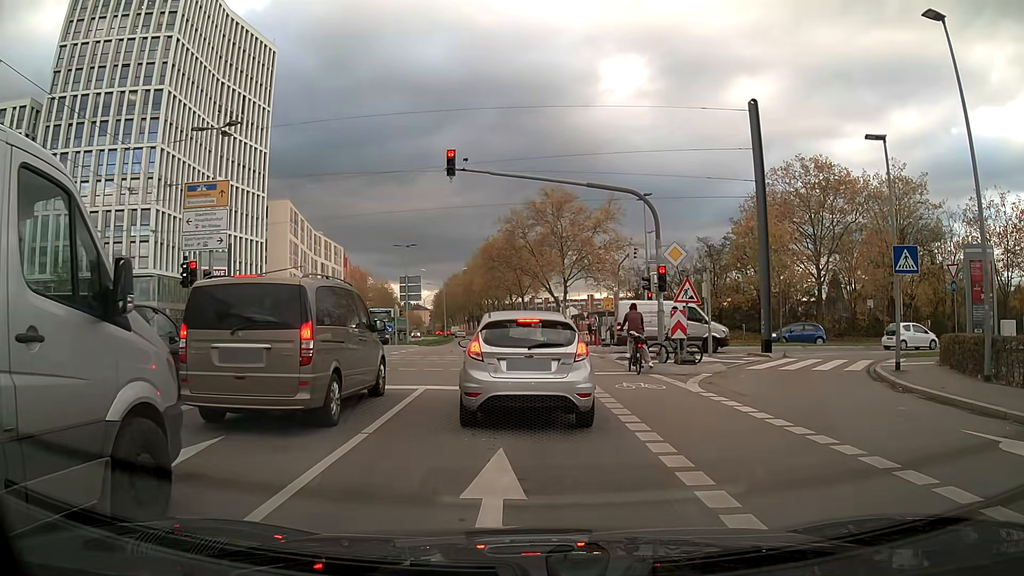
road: secondary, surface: asphalt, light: Day
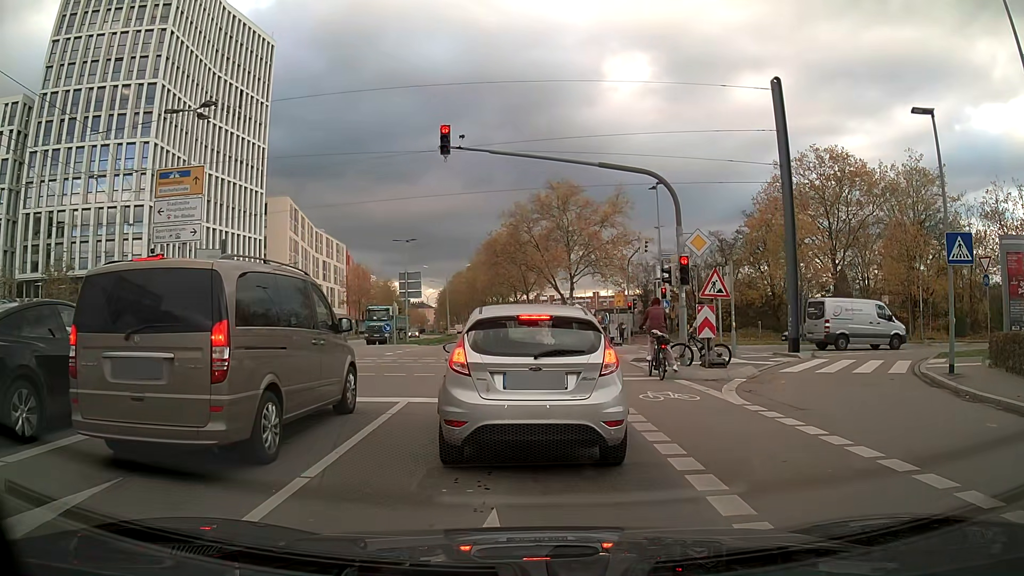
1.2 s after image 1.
(0.0, +2.3) m; 0°
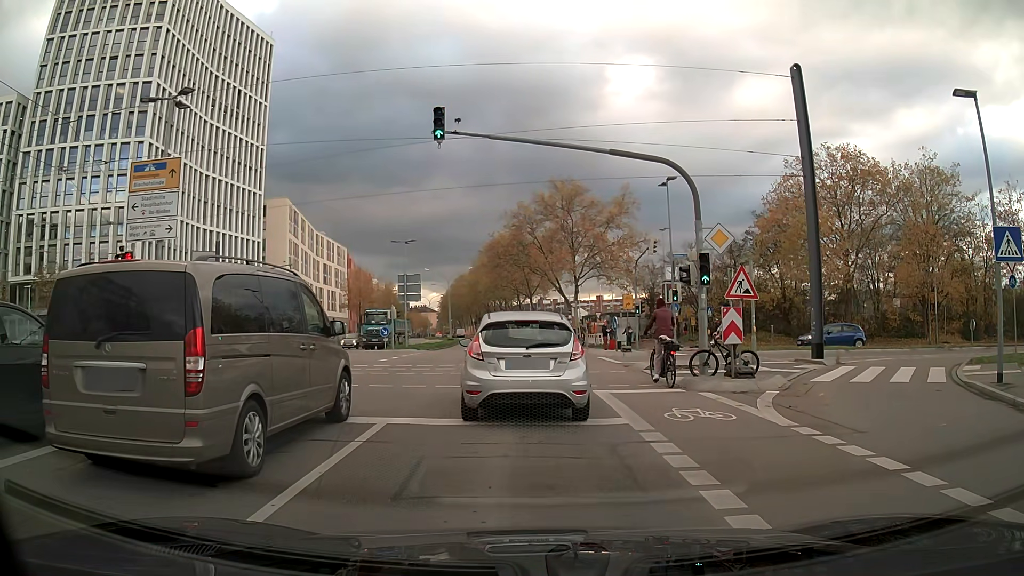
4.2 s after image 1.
(0.0, +1.8) m; 0°
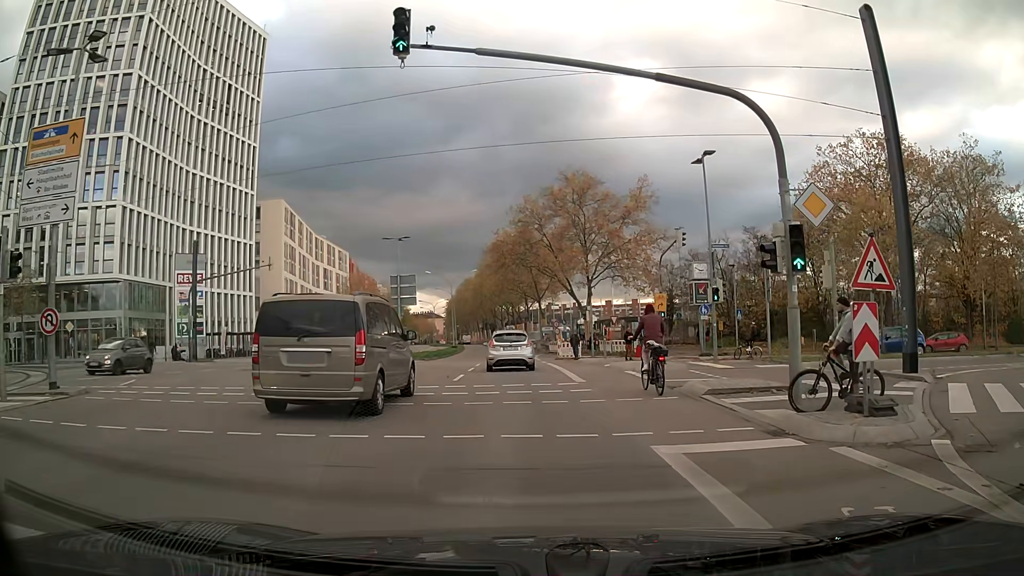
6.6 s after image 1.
(-0.1, +6.0) m; 0°
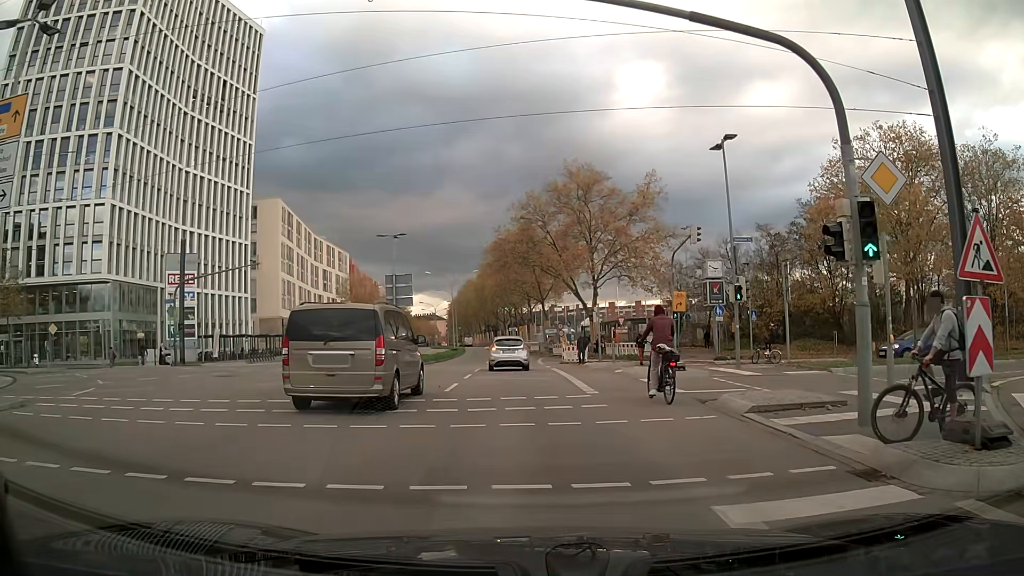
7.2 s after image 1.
(0.0, +2.6) m; 0°
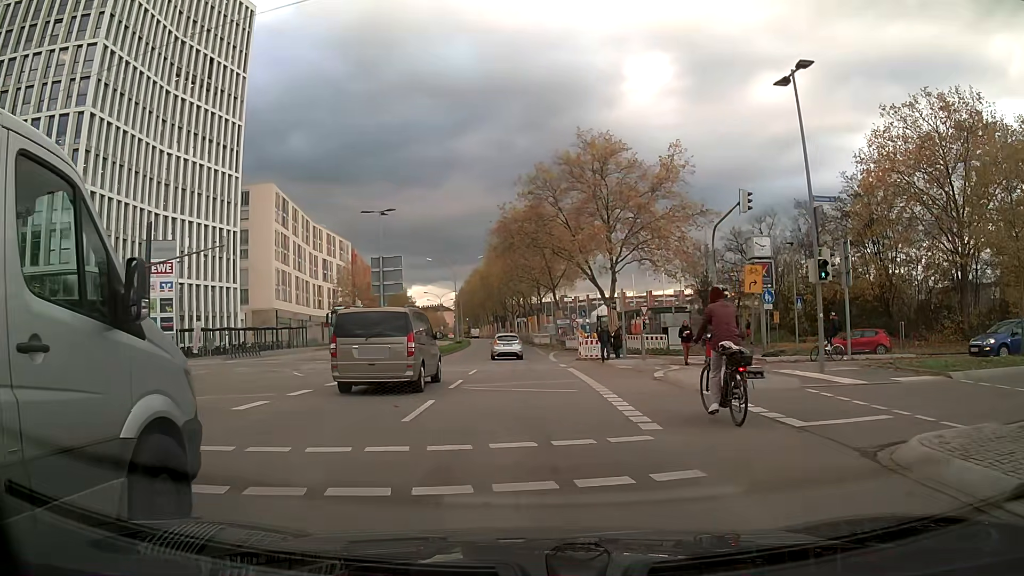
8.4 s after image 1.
(-0.2, +6.6) m; -2°
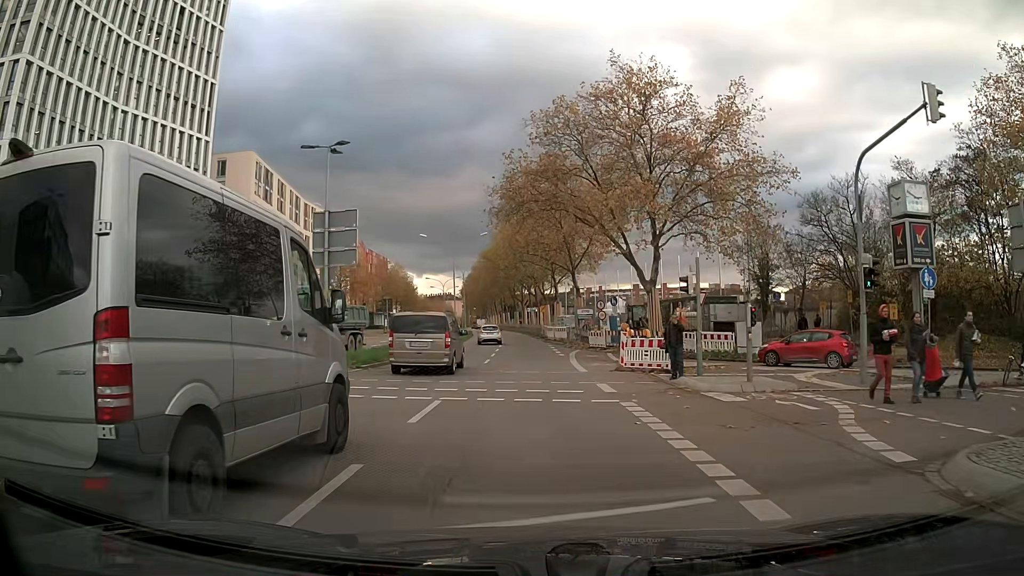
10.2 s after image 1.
(-0.1, +12.6) m; -1°
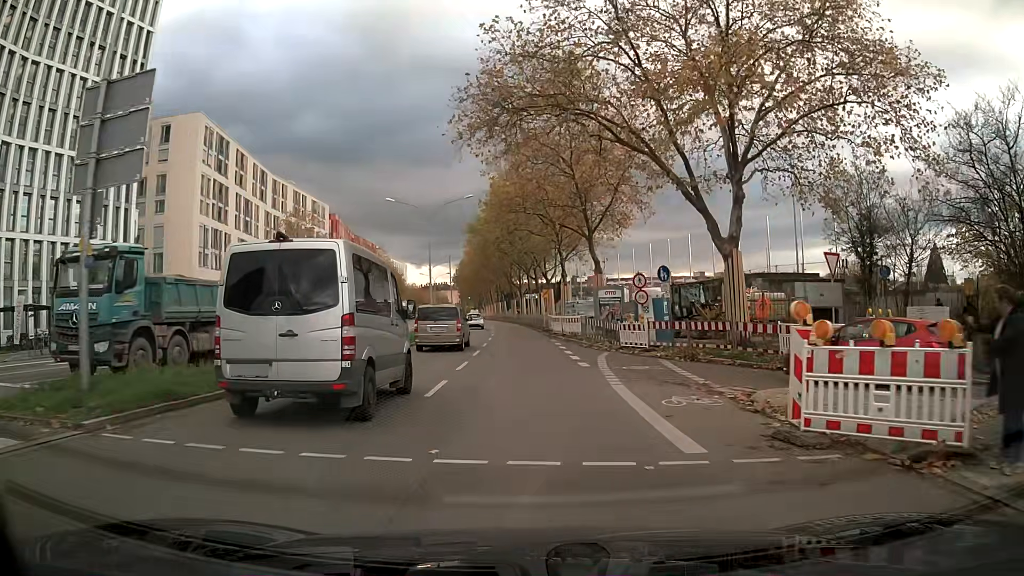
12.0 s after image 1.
(0.0, +15.1) m; 0°
